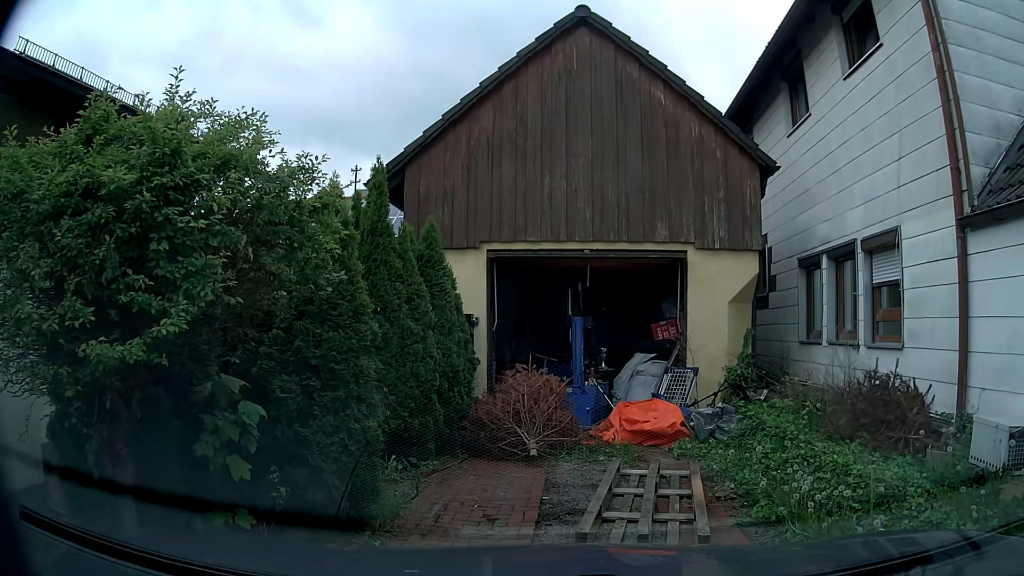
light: Day
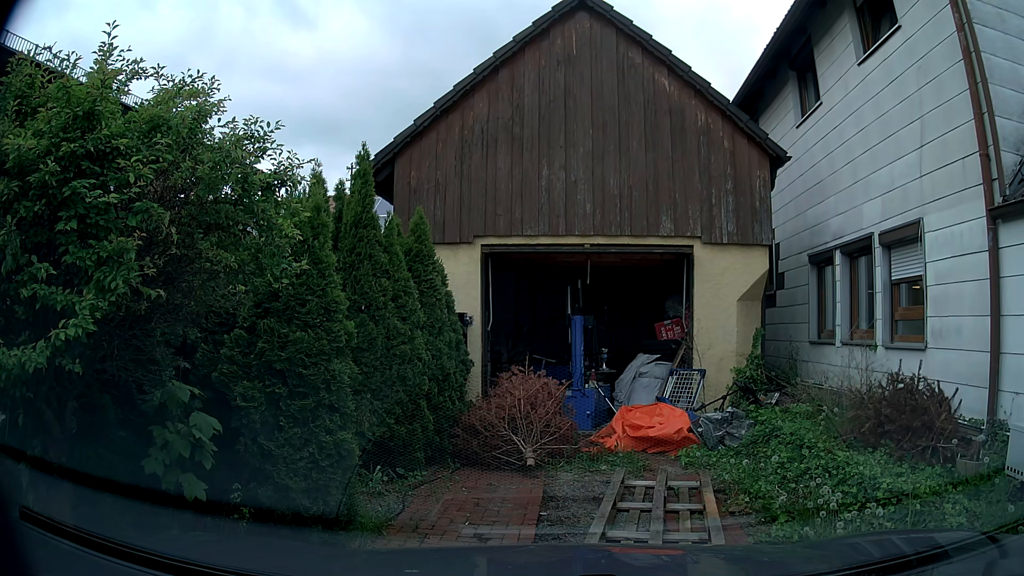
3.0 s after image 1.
(0.0, +0.5) m; 0°
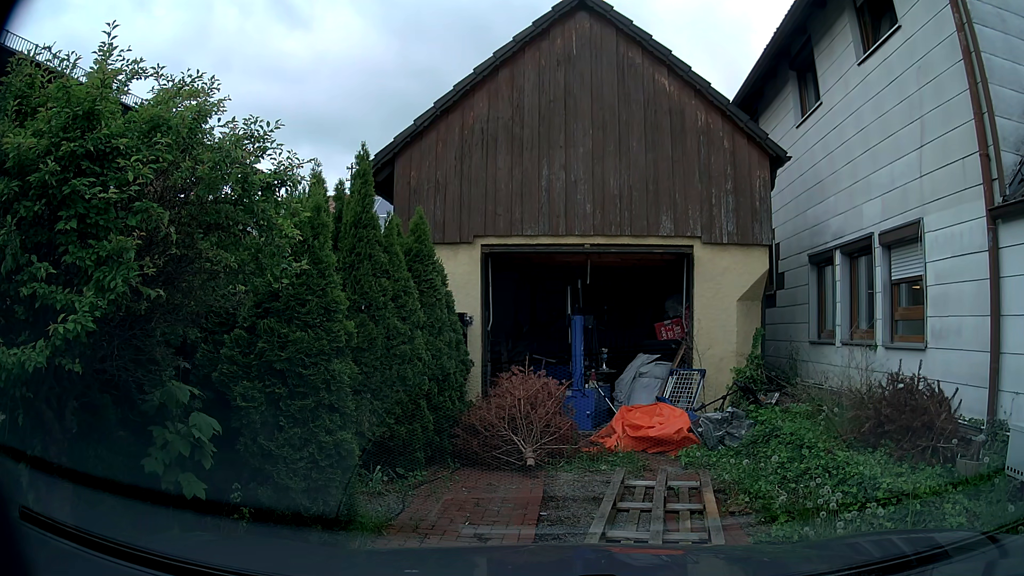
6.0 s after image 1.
(0.0, 0.0) m; 0°
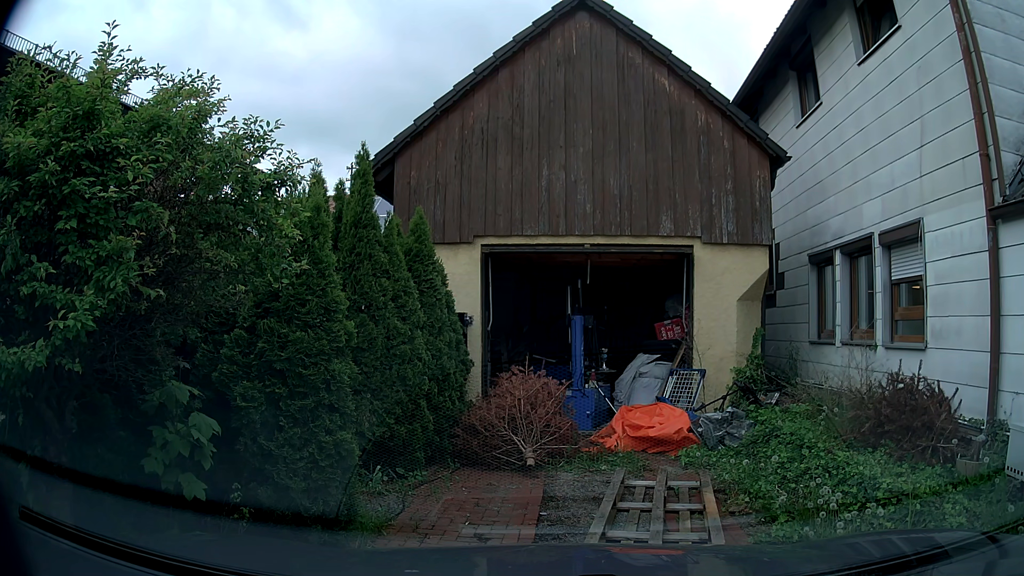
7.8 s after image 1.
(0.0, 0.0) m; 0°
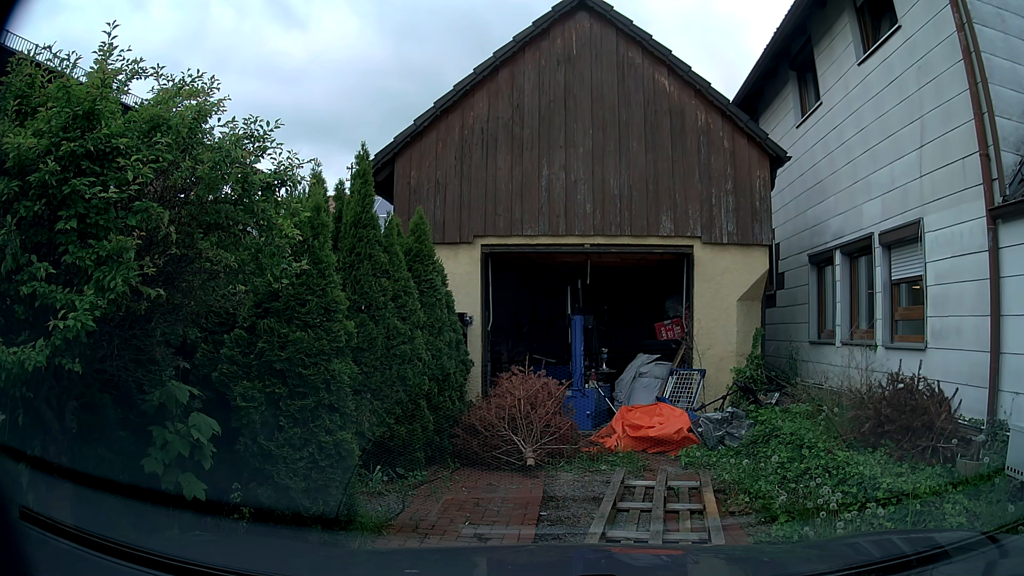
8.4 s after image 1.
(0.0, 0.0) m; 0°
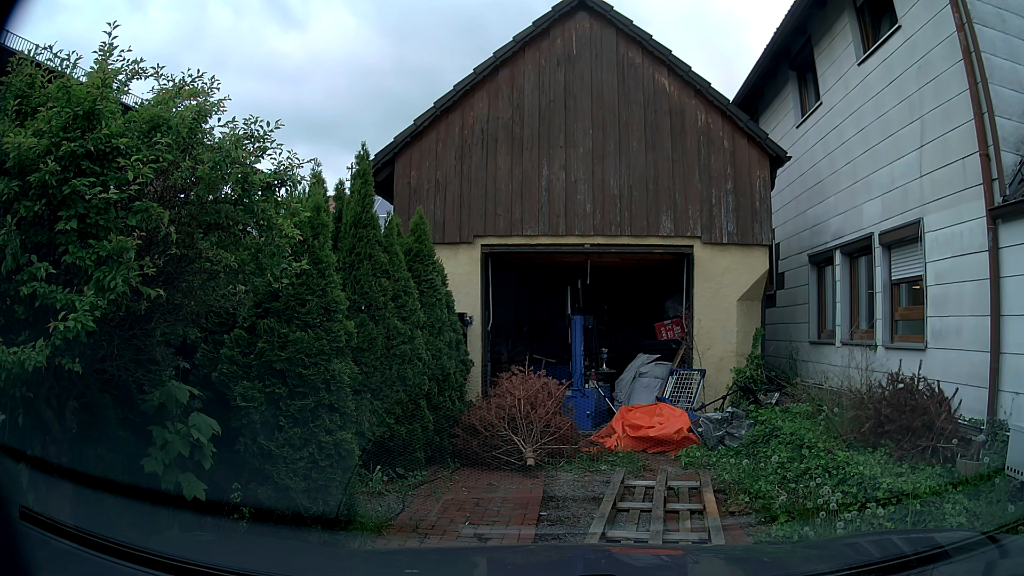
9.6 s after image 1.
(0.0, 0.0) m; 0°
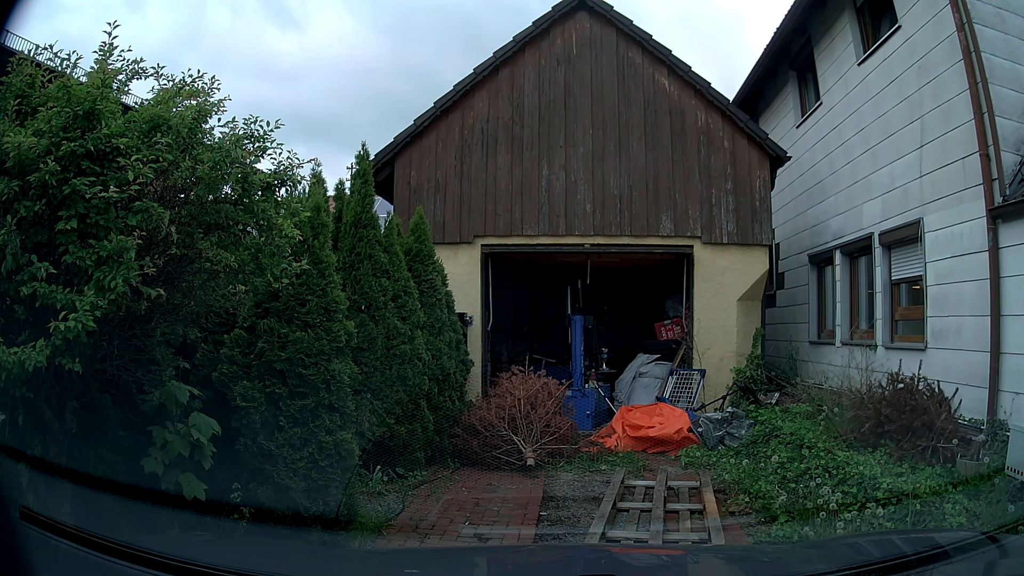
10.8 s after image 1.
(0.0, 0.0) m; 0°
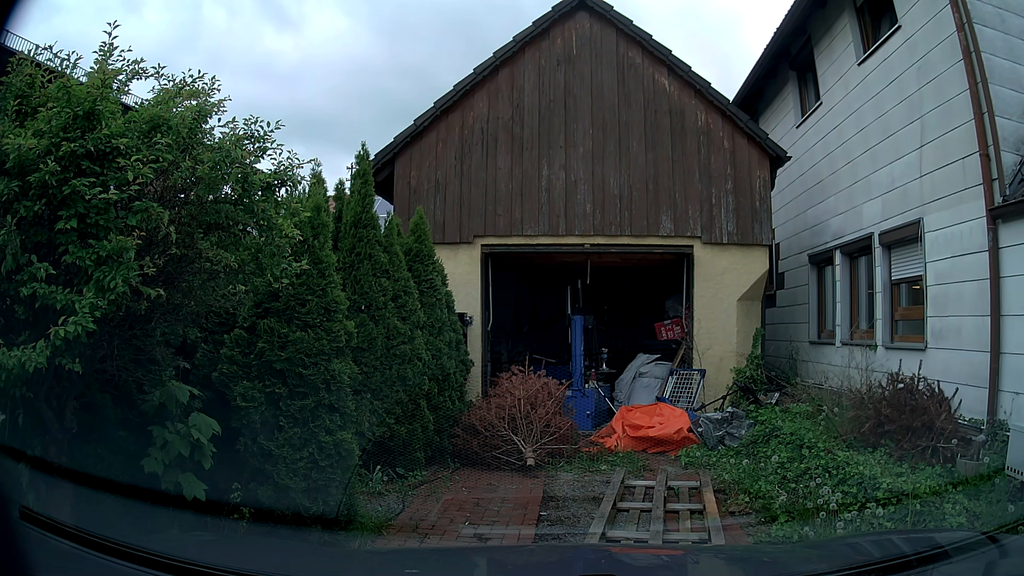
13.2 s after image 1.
(0.0, 0.0) m; 0°
